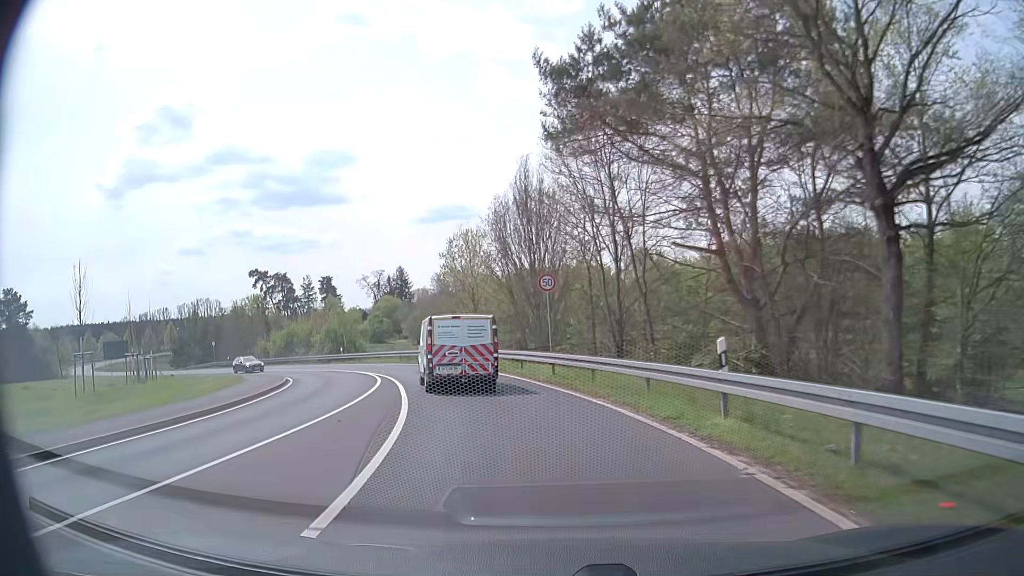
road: secondary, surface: asphalt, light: Day
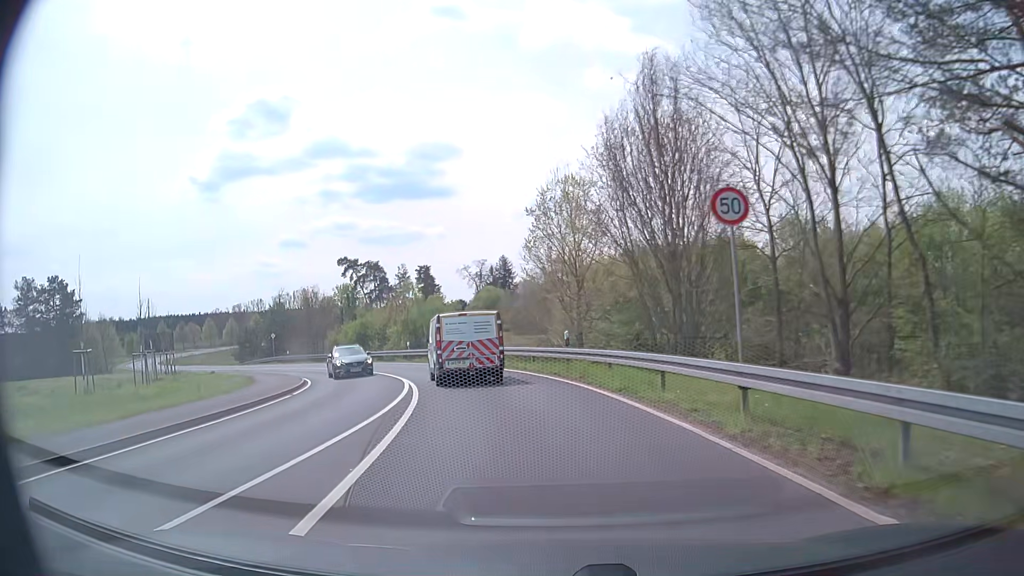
(-0.9, +12.4) m; -9°
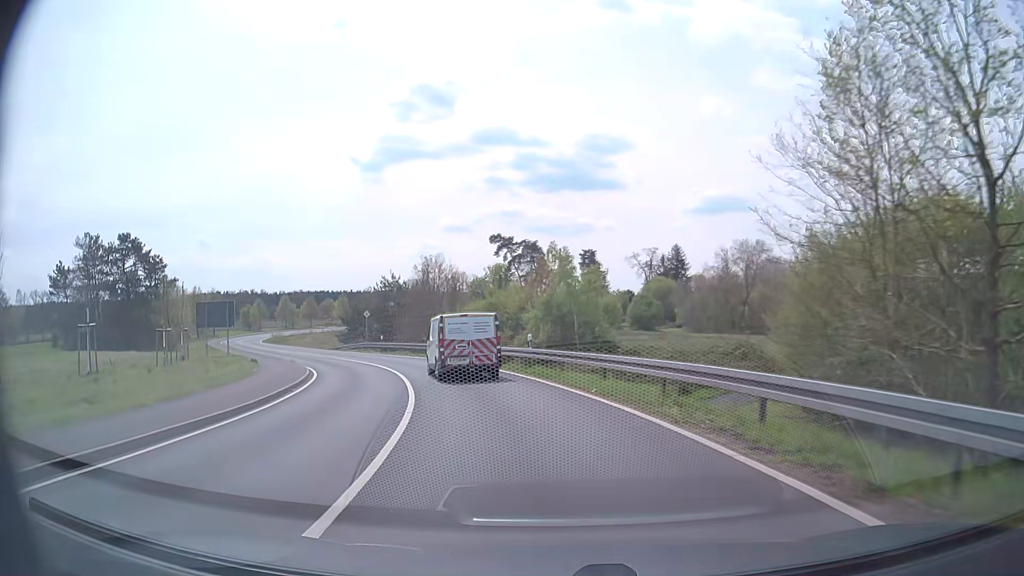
(-2.5, +20.2) m; -14°
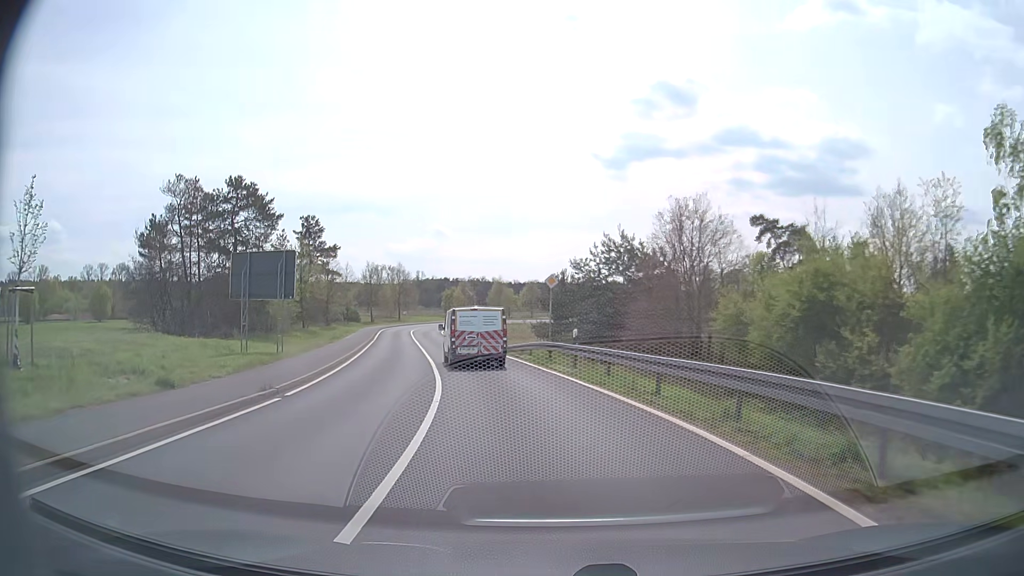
(-5.5, +29.2) m; -20°
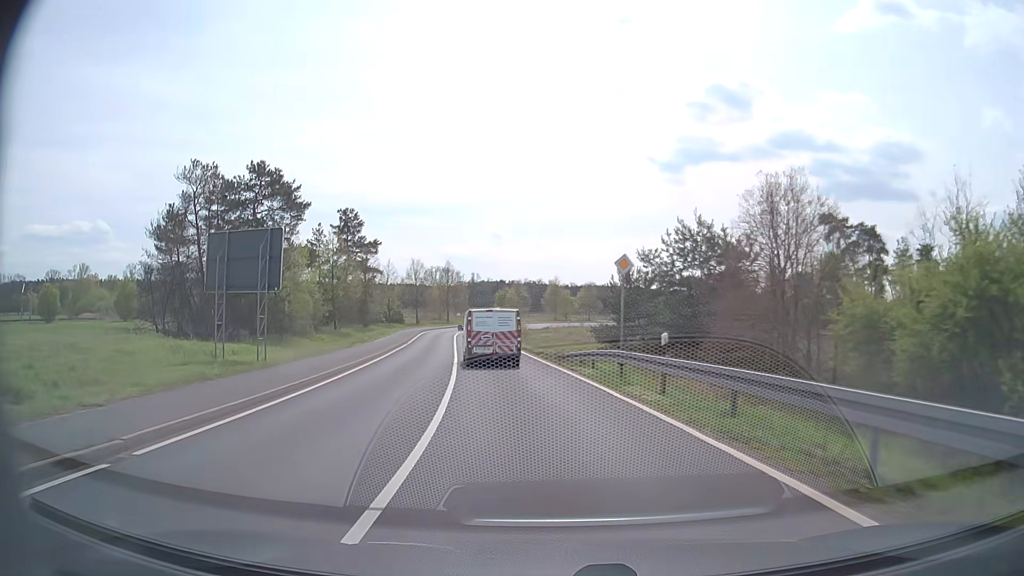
(-0.3, +7.7) m; -5°
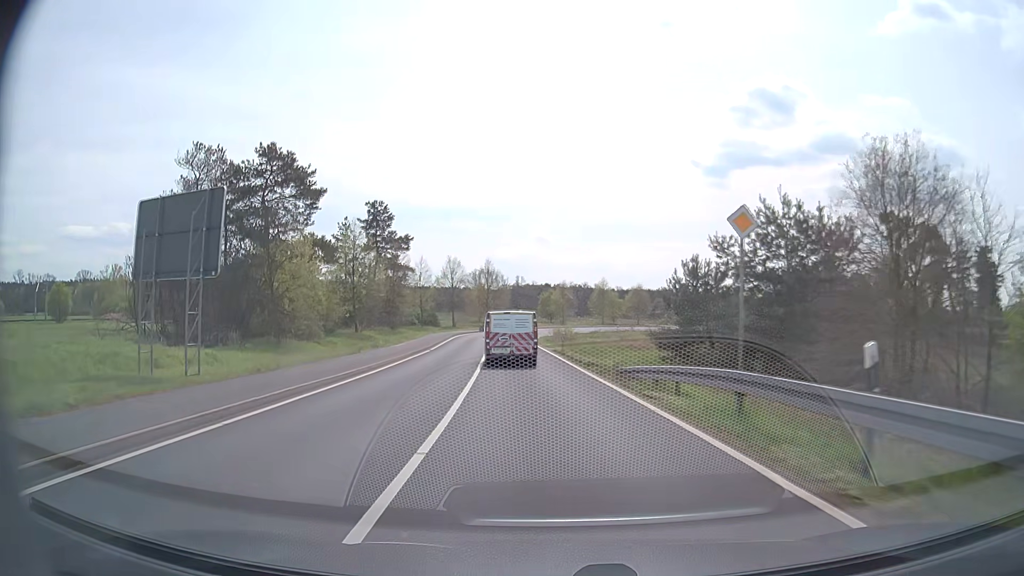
(-0.3, +7.7) m; -4°
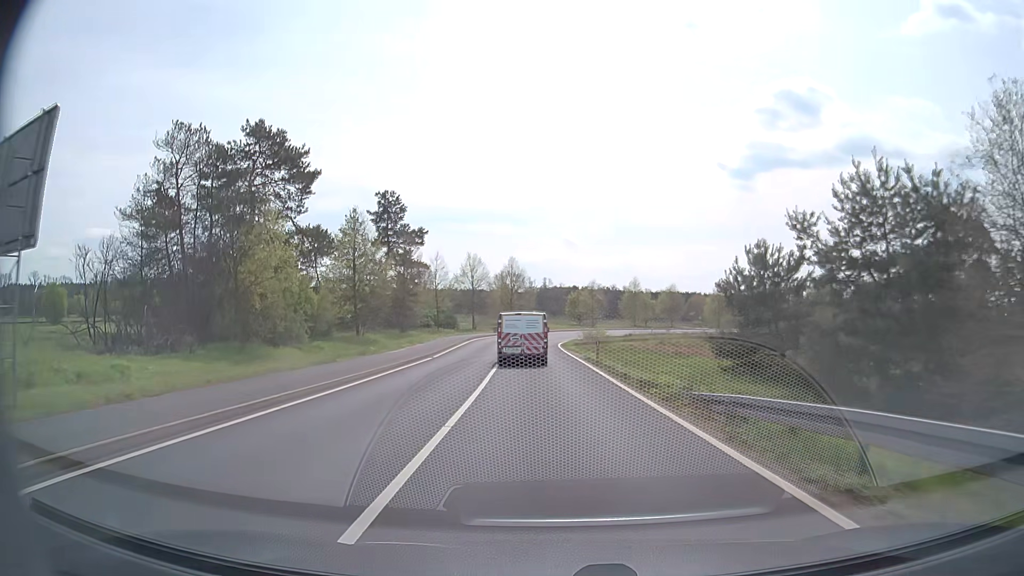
(-0.2, +7.8) m; -2°
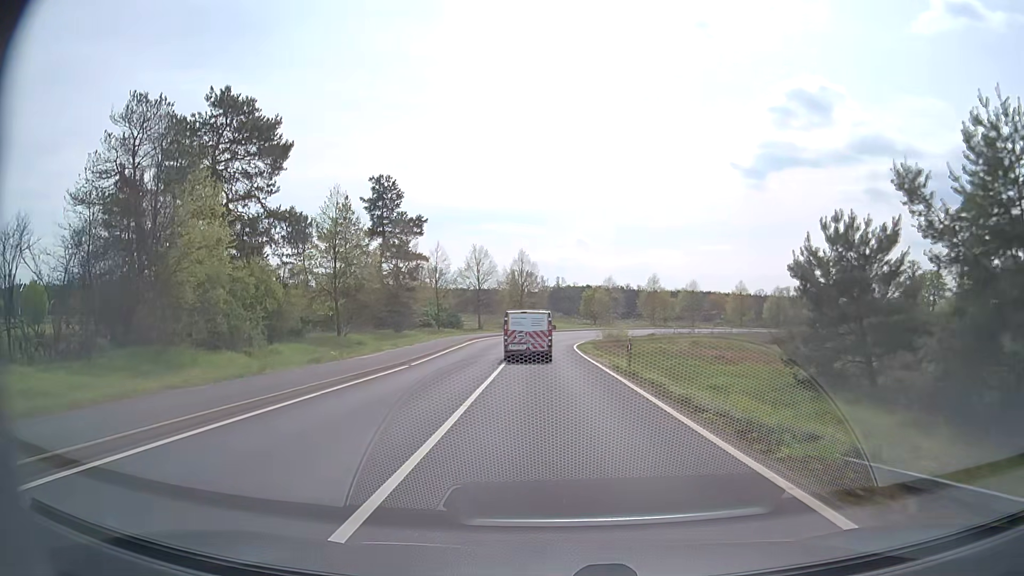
(-0.1, +7.8) m; -1°
(0, +10) (0, +20) (-1, +30) (-1, +40) (0, +50) (+1, +60) (+3, +70) (+6, +79) (+11, +88) (+16, +96) m
